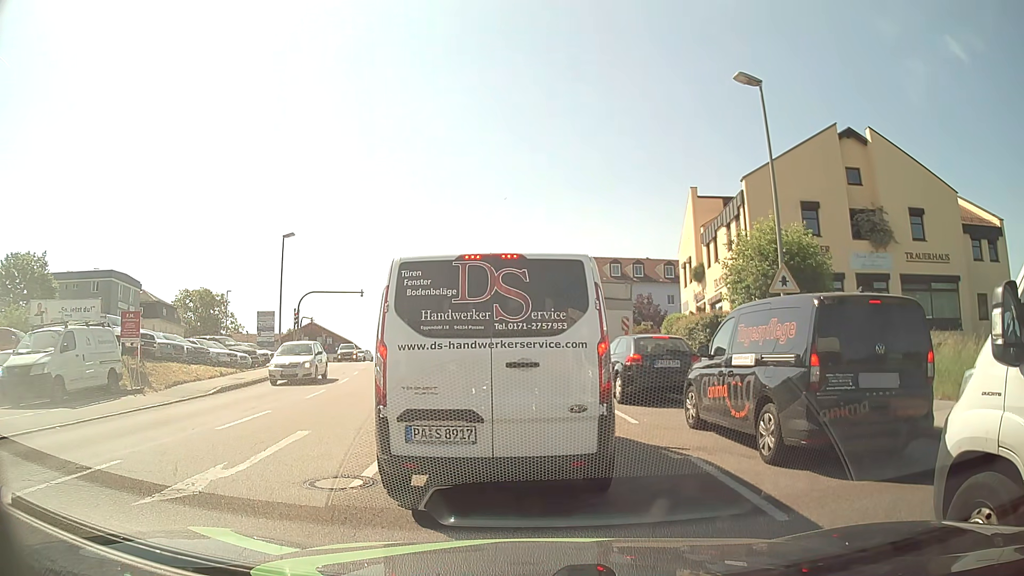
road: tertiary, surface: asphalt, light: Day
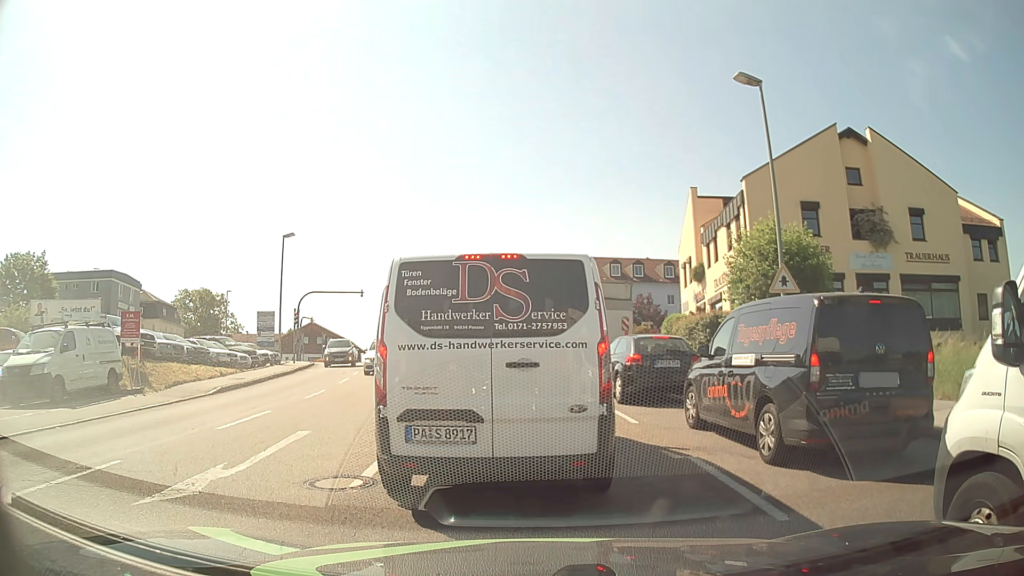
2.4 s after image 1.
(0.0, 0.0) m; 0°
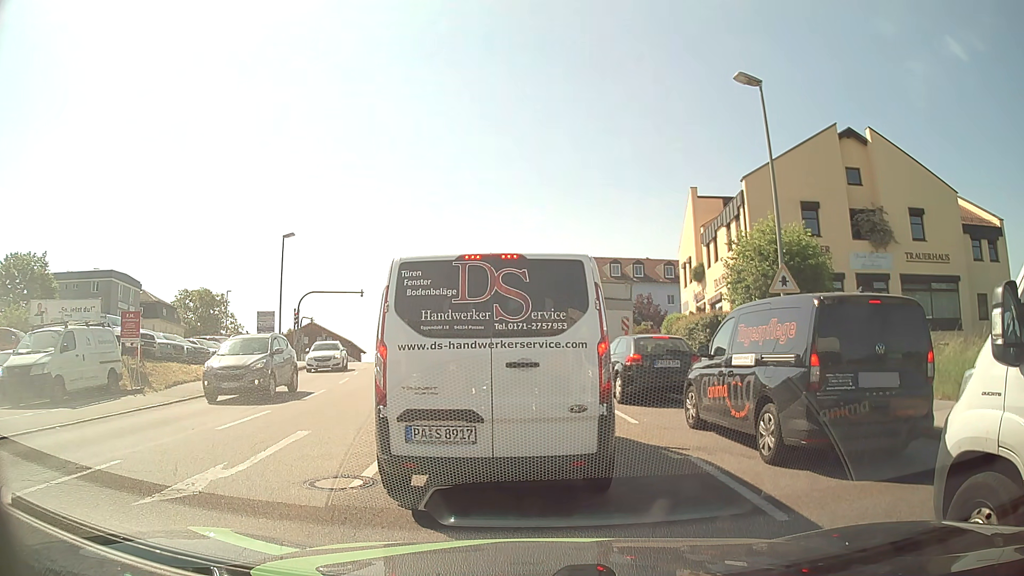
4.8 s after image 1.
(0.0, 0.0) m; 0°
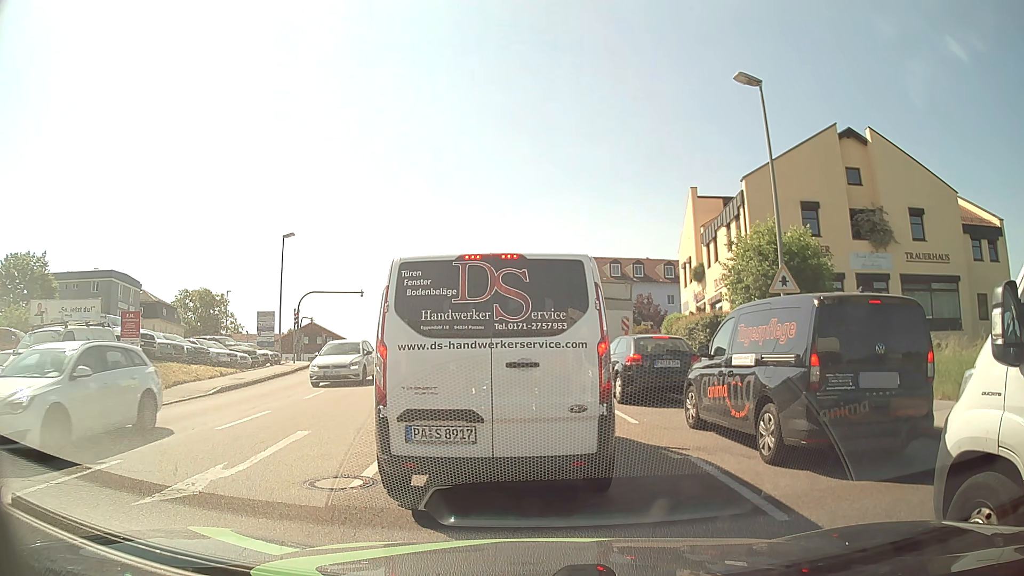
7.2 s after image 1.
(0.0, 0.0) m; 0°
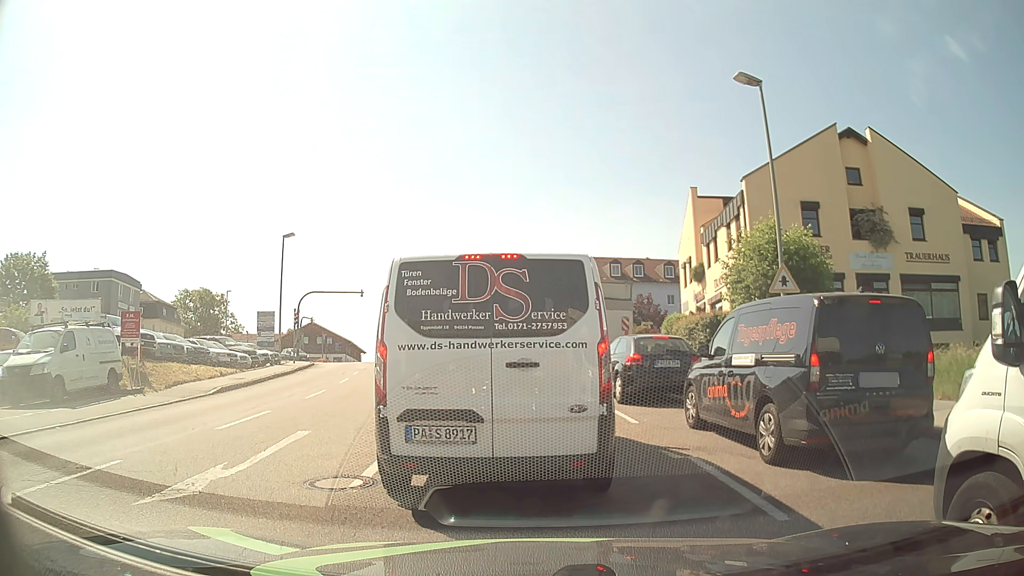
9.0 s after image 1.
(0.0, 0.0) m; 0°
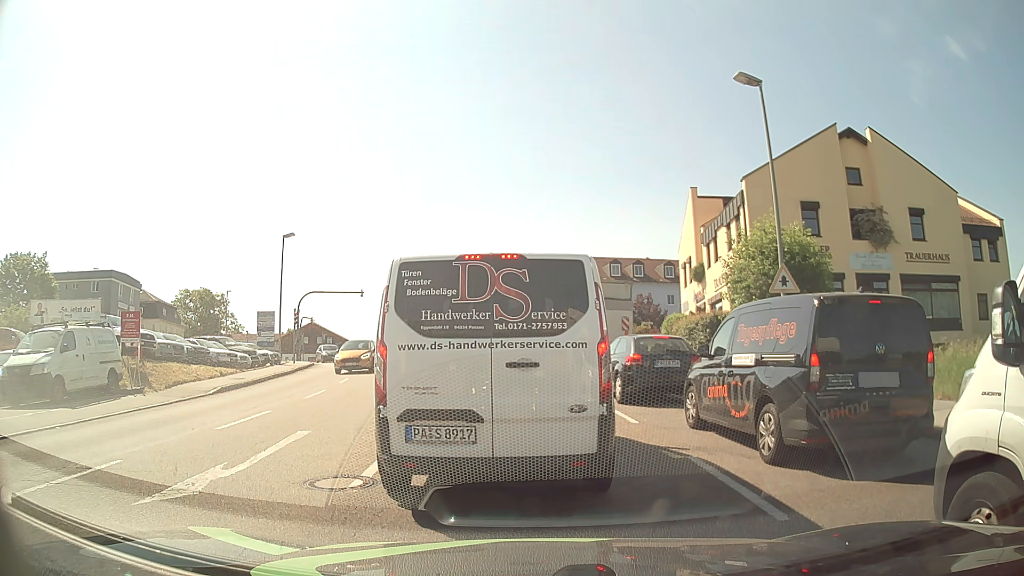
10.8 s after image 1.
(0.0, 0.0) m; 0°
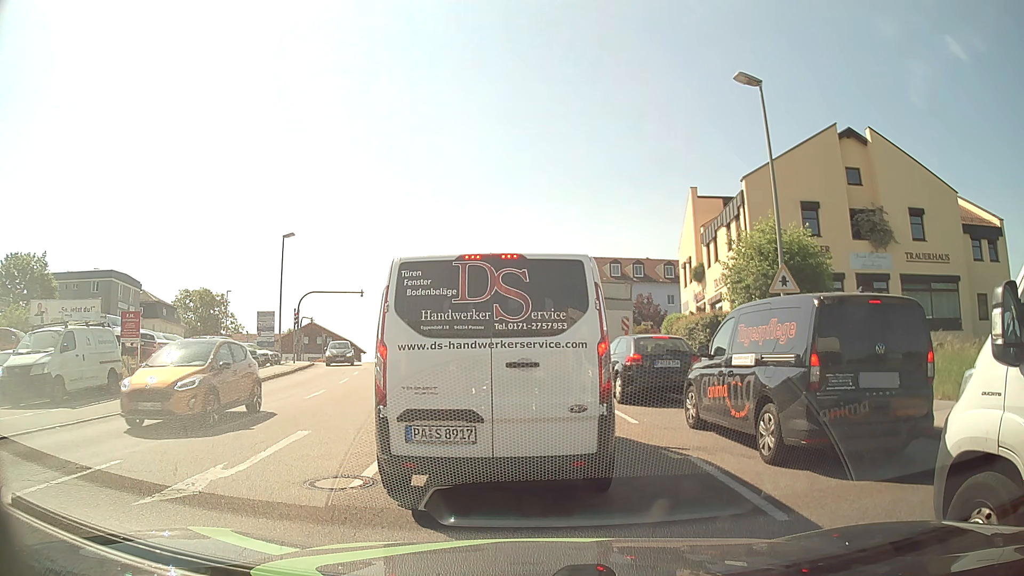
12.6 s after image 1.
(0.0, 0.0) m; 0°
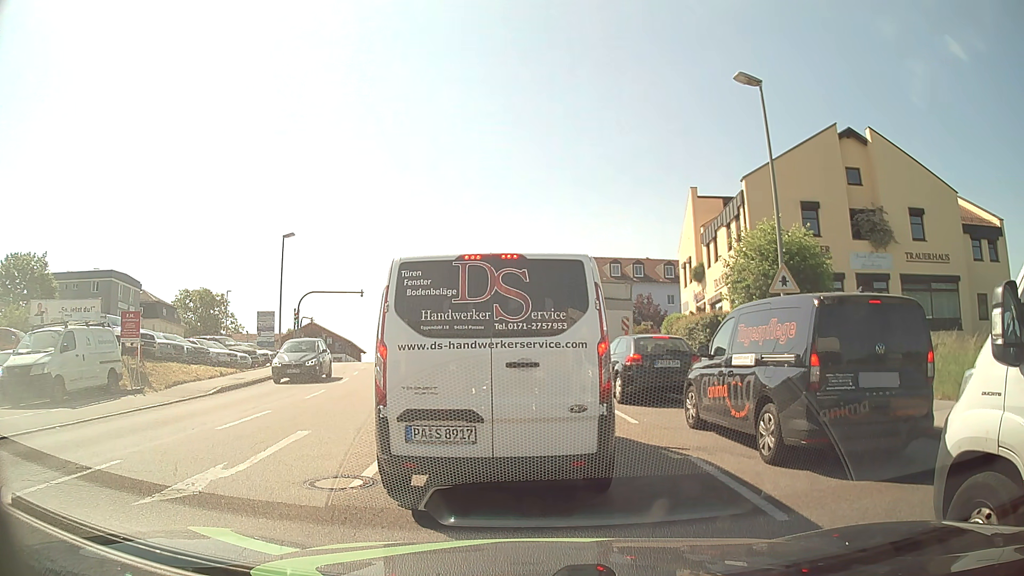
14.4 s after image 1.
(0.0, 0.0) m; 0°
